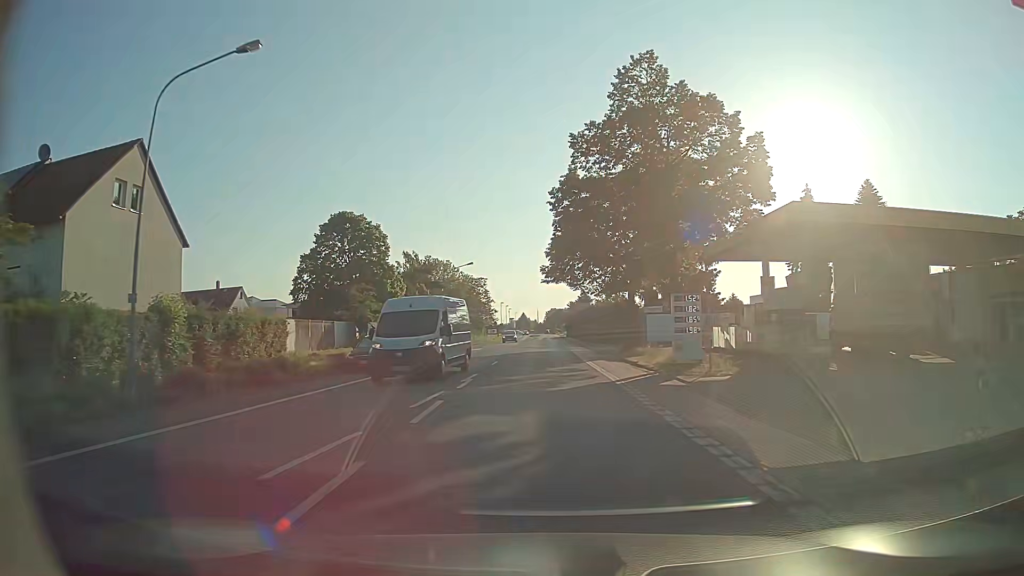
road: tertiary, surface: asphalt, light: Day
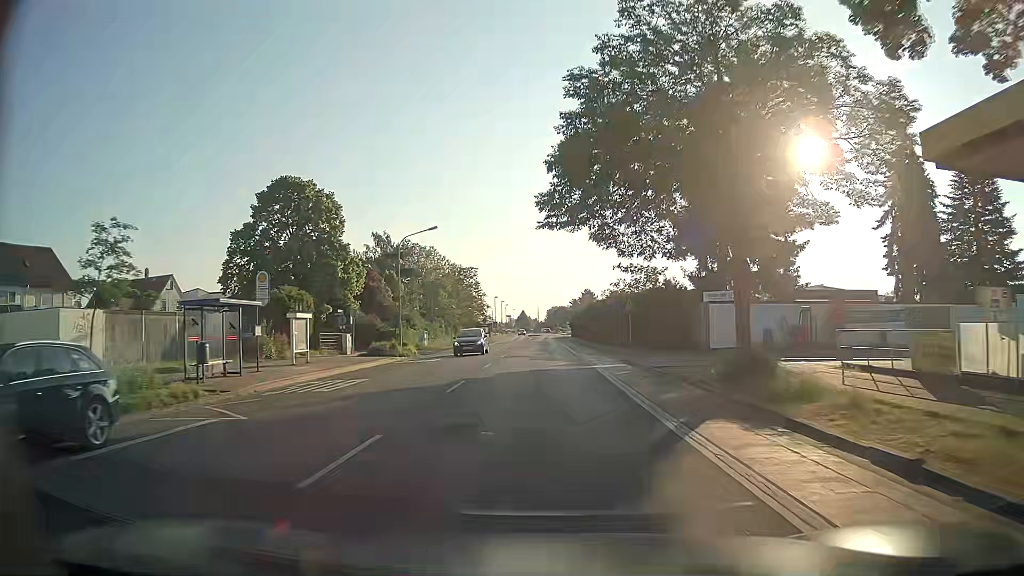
(+0.1, +21.1) m; 0°
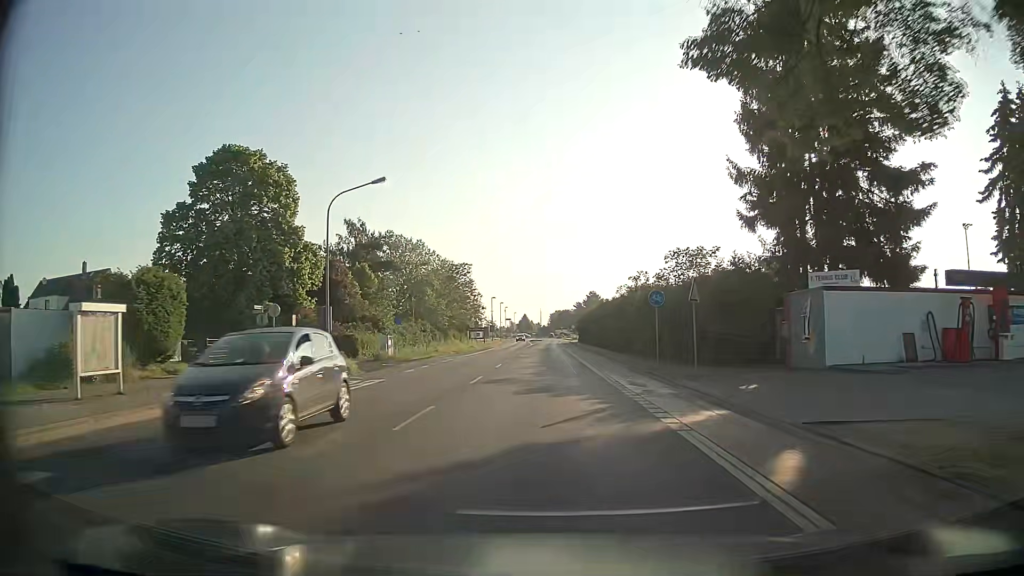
(0.0, +14.4) m; -1°
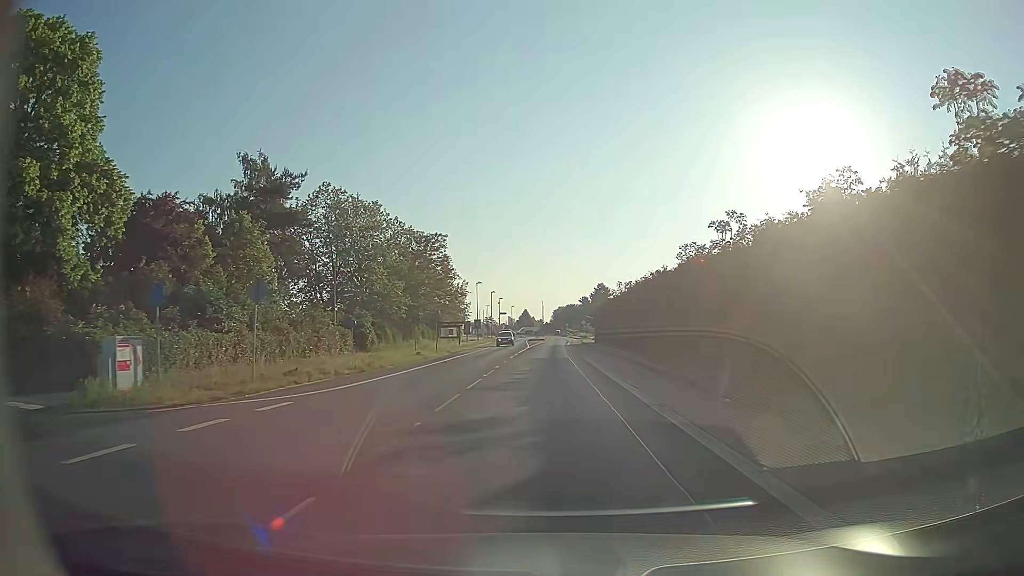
(+0.1, +29.4) m; +1°
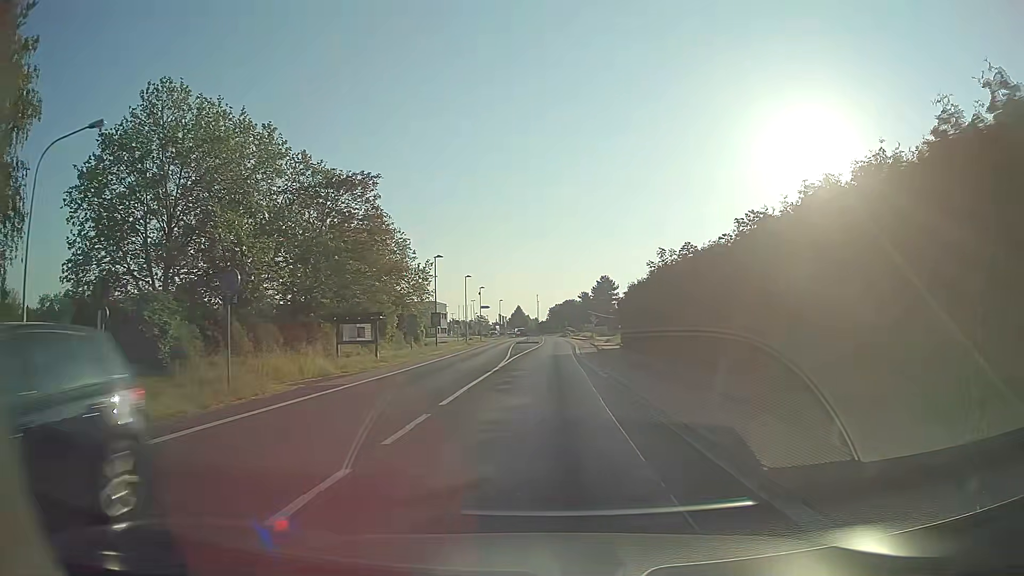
(-0.1, +30.3) m; -1°
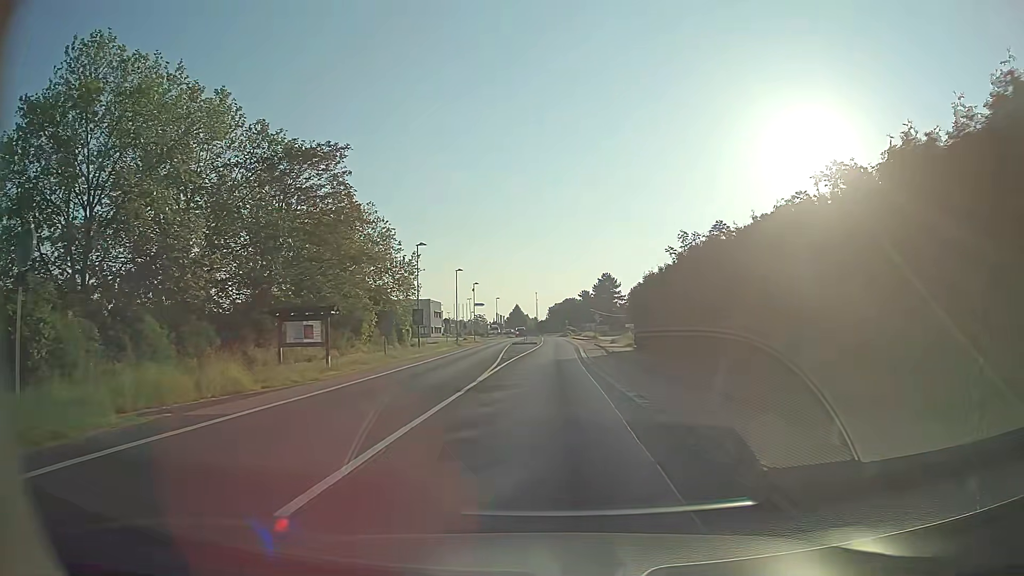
(+0.1, +7.7) m; +1°
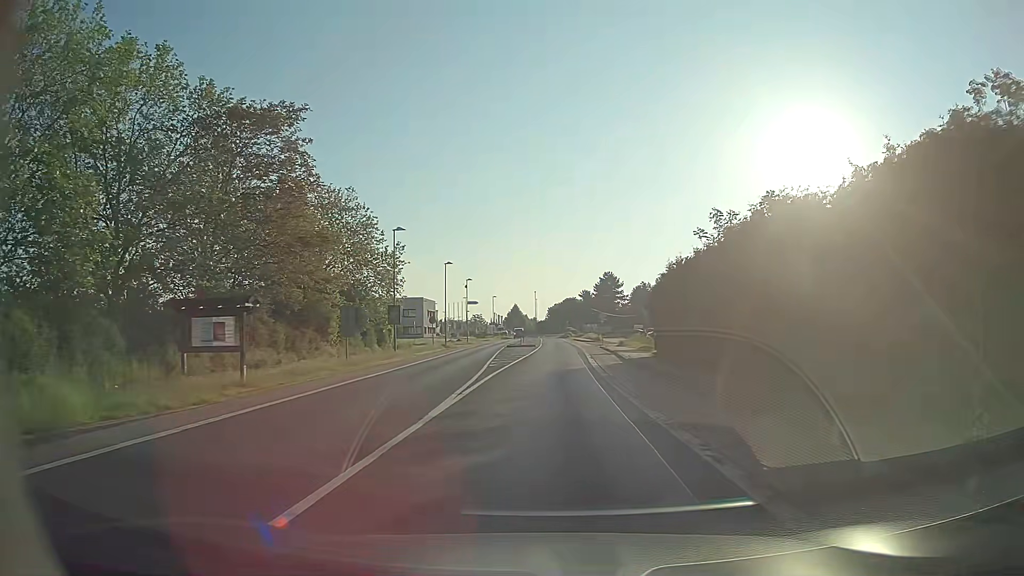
(0.0, +7.7) m; 0°
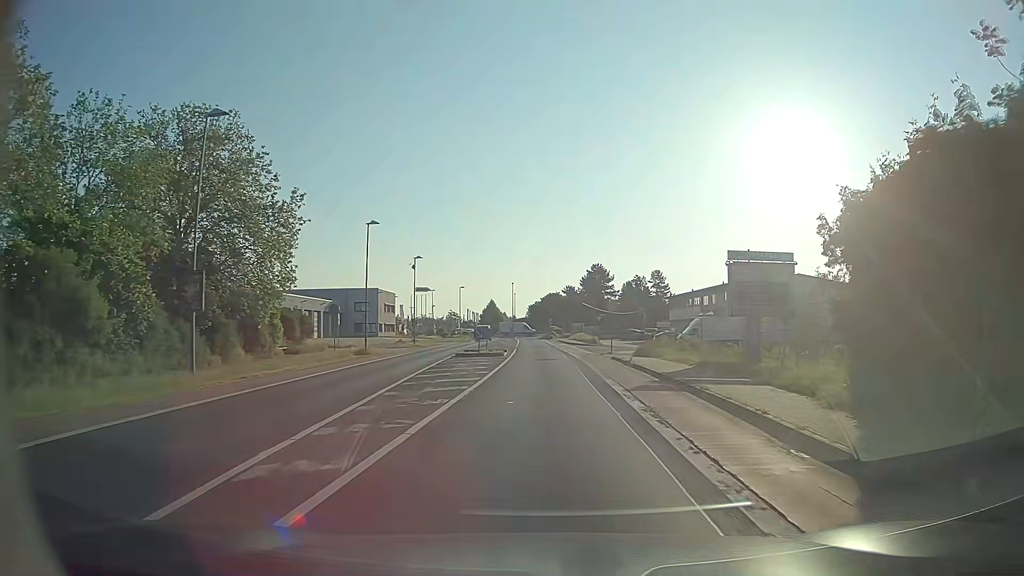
(+0.2, +23.5) m; +2°
(0, +10) (0, +20) (0, +30) (0, +40) (-1, +50) (-1, +60) (-1, +70) (-2, +80) (-2, +90) (-3, +100) m
